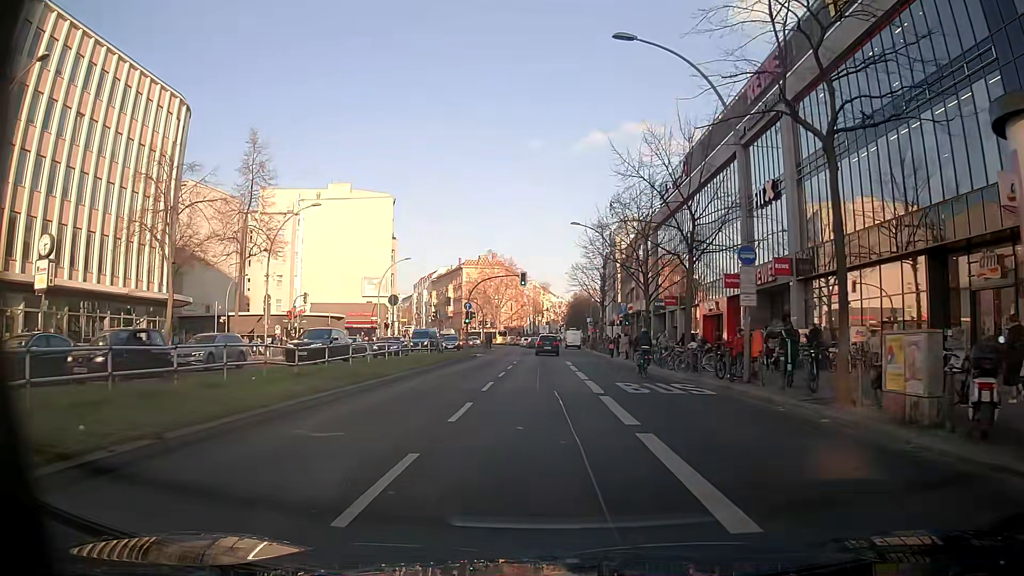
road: primary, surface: asphalt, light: Day
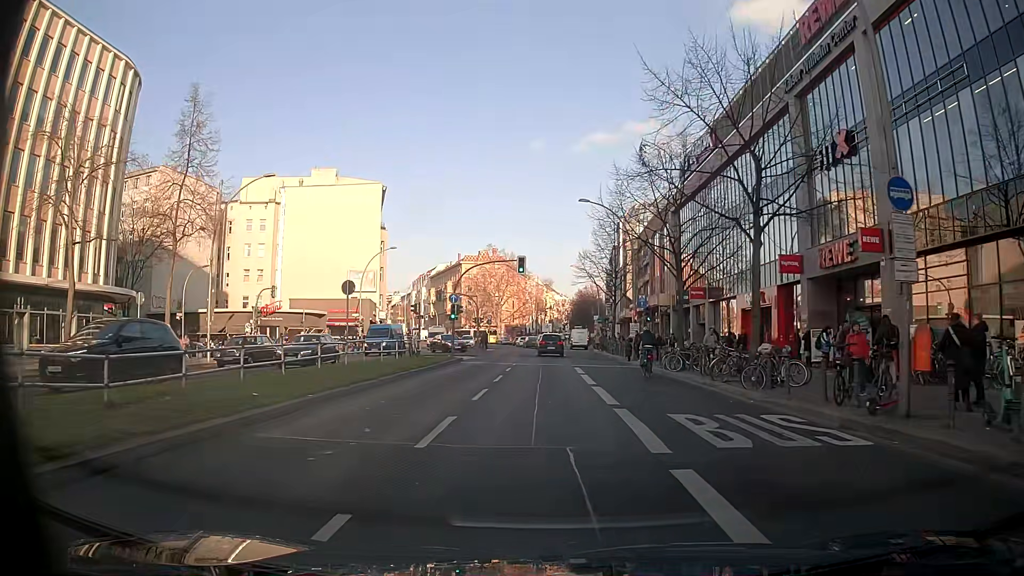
(0.0, +8.8) m; 0°
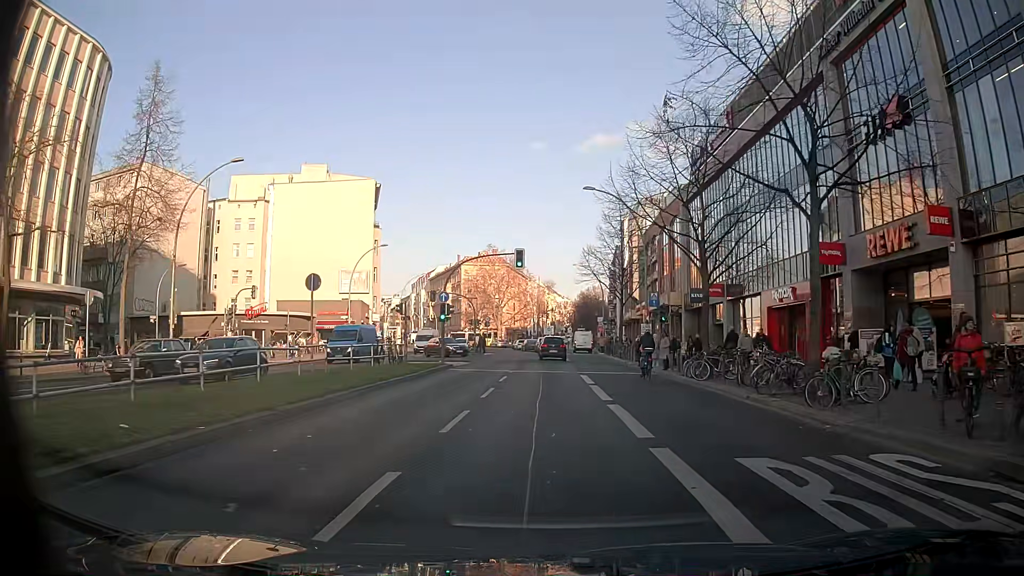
(-0.1, +4.4) m; -2°
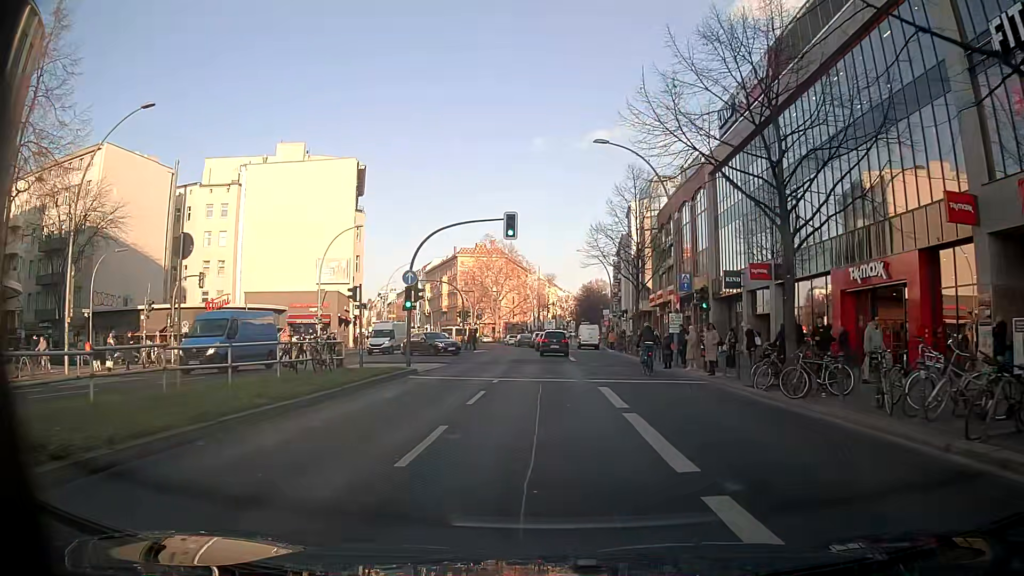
(+0.2, +8.9) m; +1°
